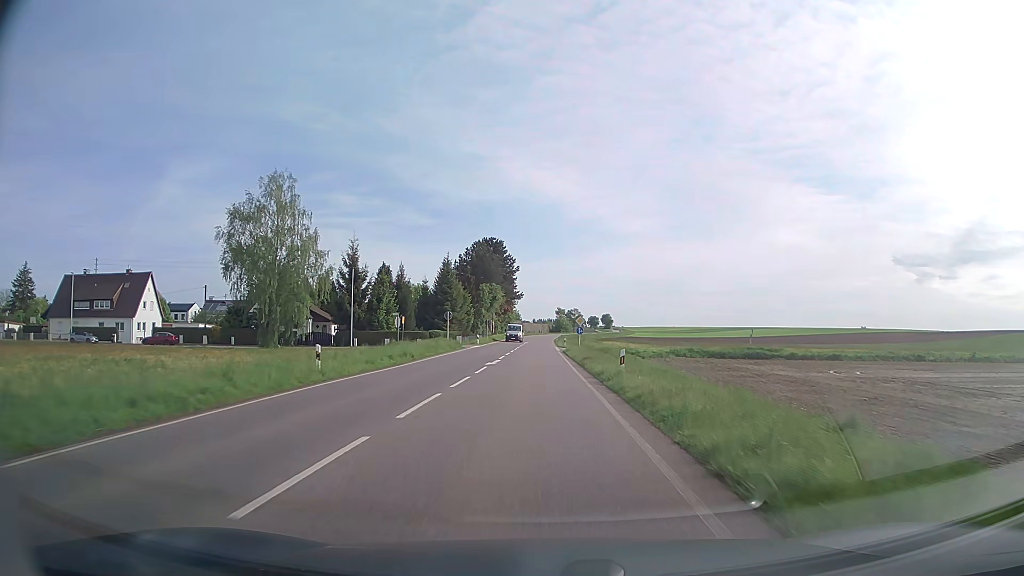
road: secondary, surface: asphalt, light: Day
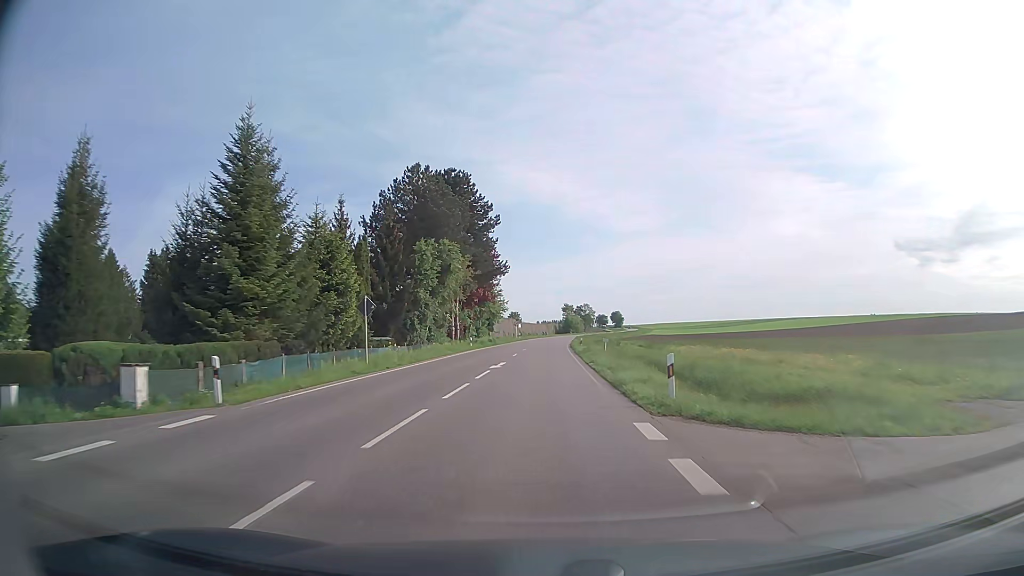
(0.0, +57.5) m; 0°
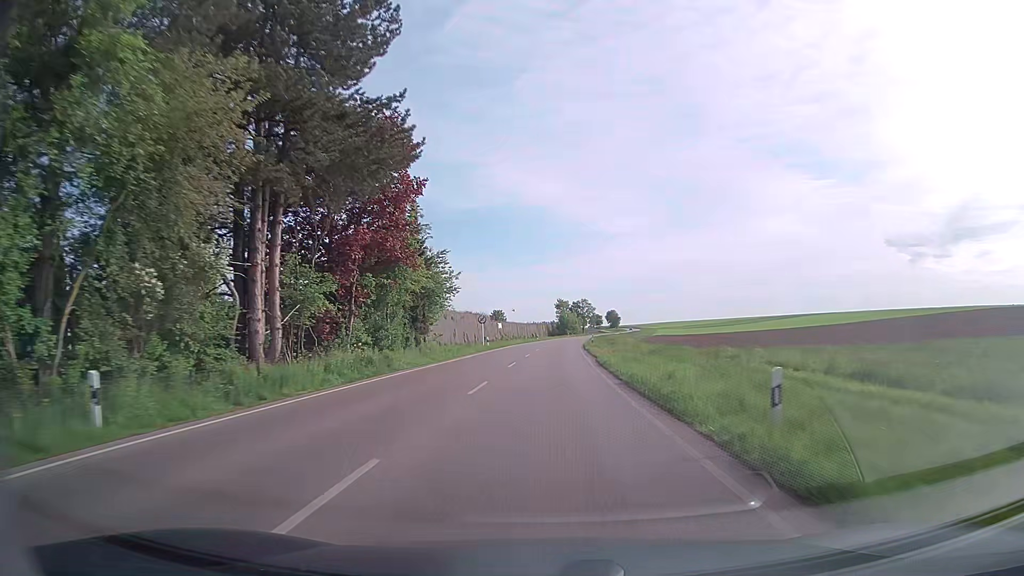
(+0.1, +47.5) m; +1°
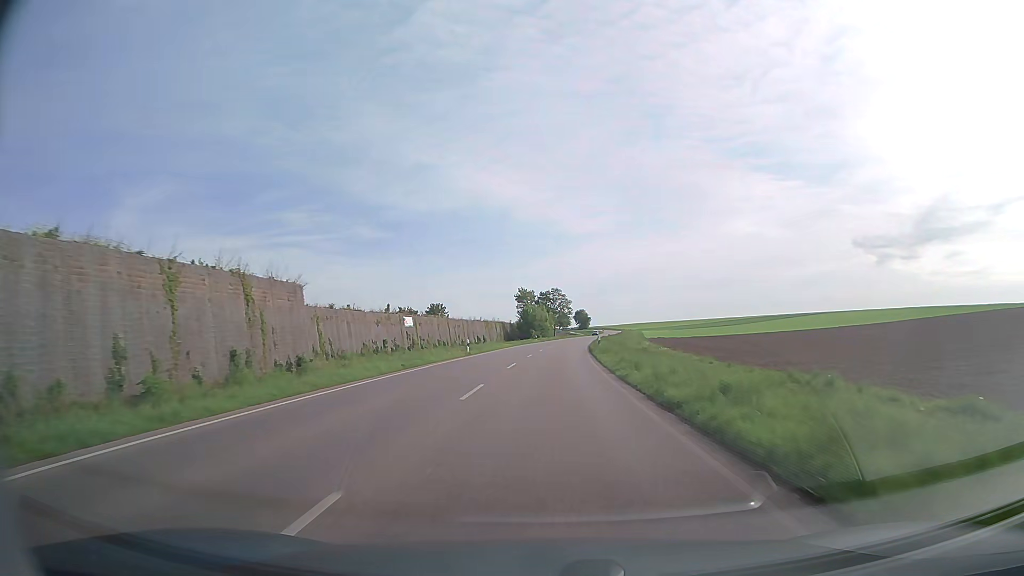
(+1.3, +62.4) m; +3°
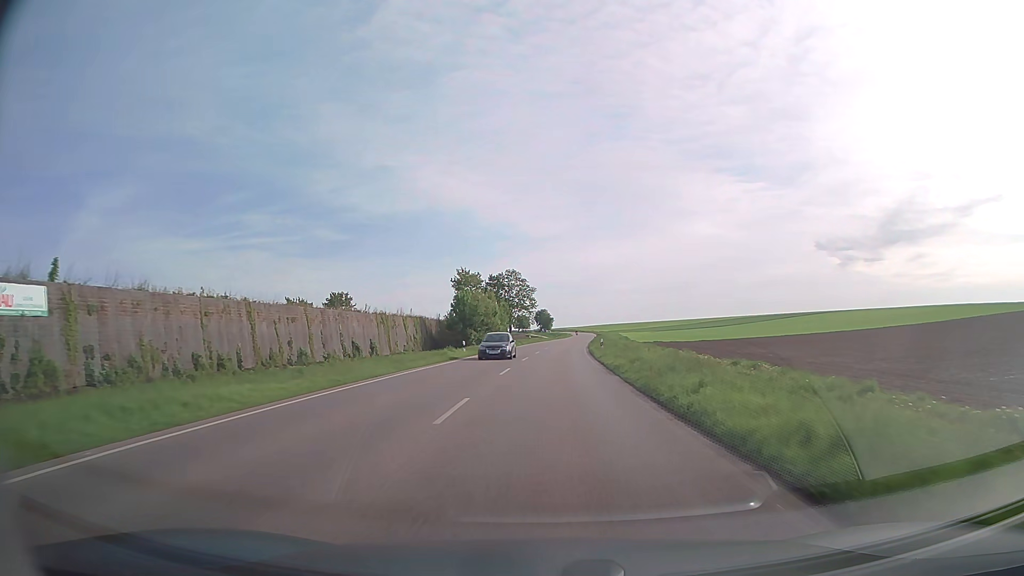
(+1.3, +52.5) m; +3°
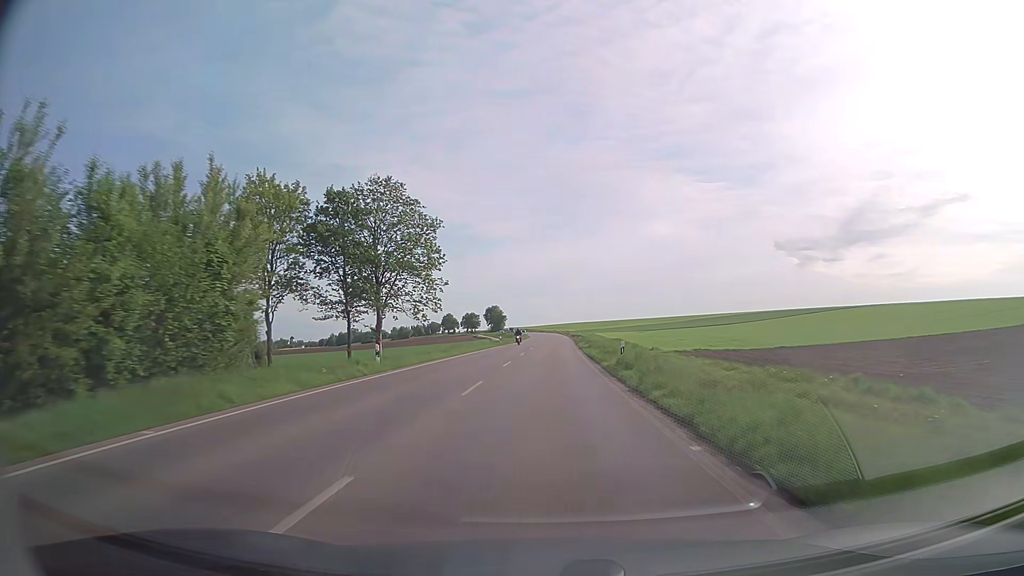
(+2.5, +68.5) m; +4°
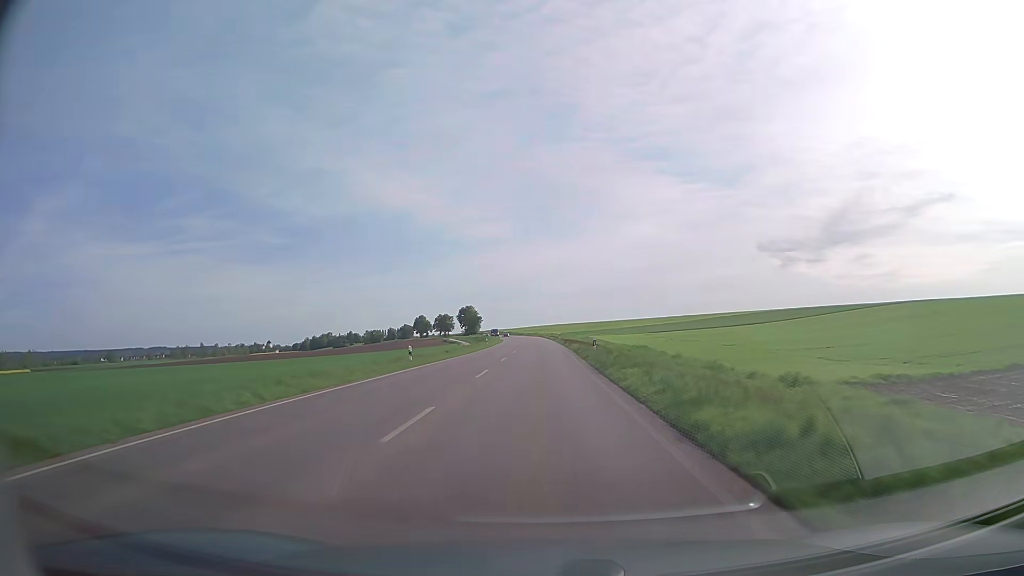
(+0.7, +42.5) m; +2°
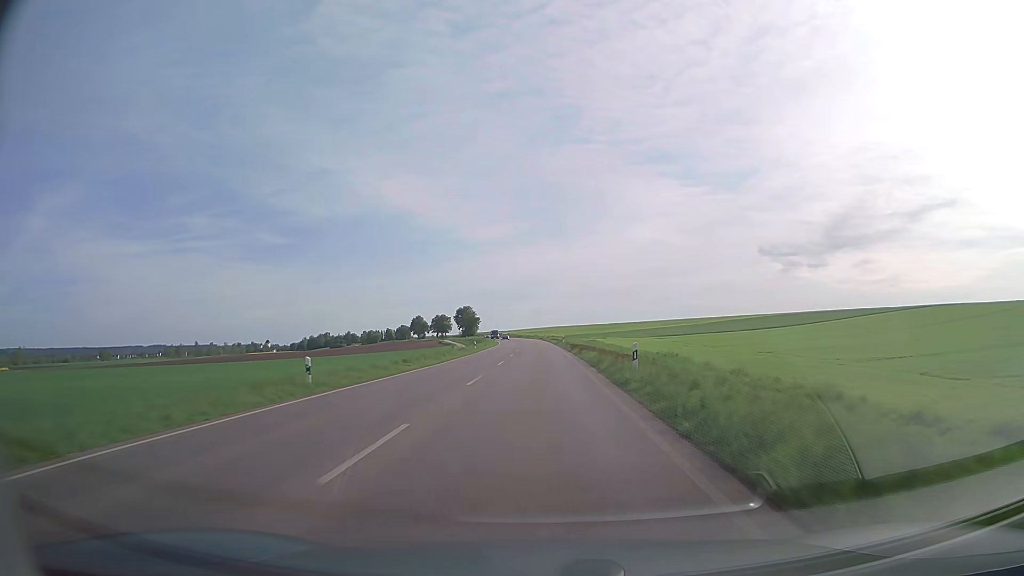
(-0.1, +14.4) m; 0°
(0, +10) (0, +20) (0, +30) (0, +40) (0, +50) (0, +60) (-1, +70) (-1, +80) (-1, +90) (-2, +100) m
